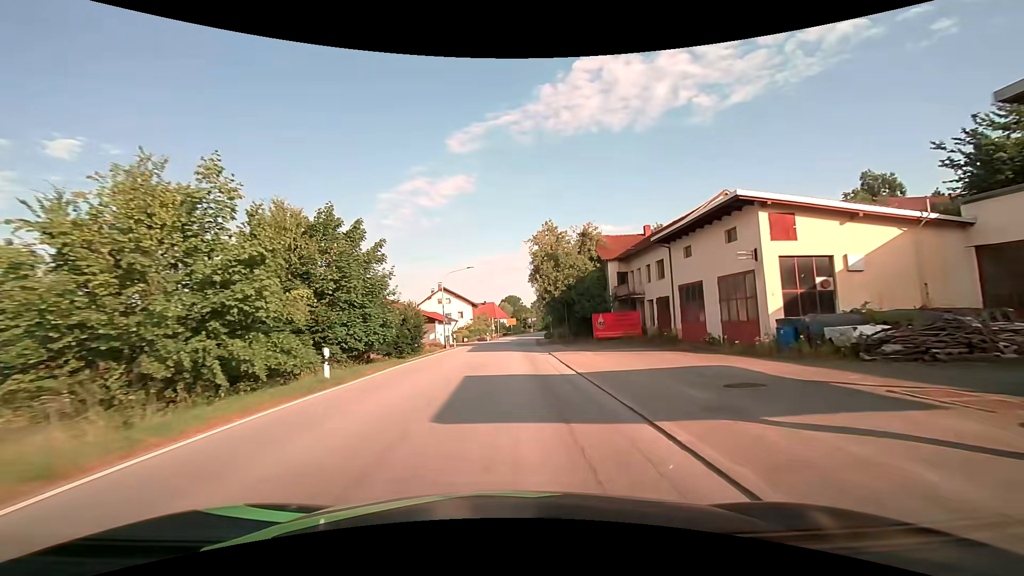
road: secondary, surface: asphalt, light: Day
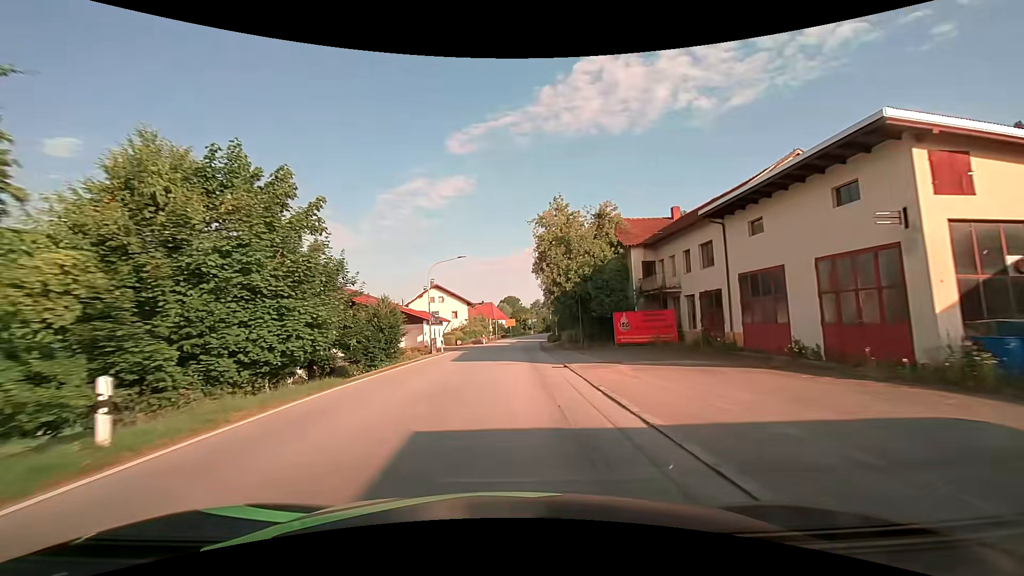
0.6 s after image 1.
(0.0, +7.6) m; 0°
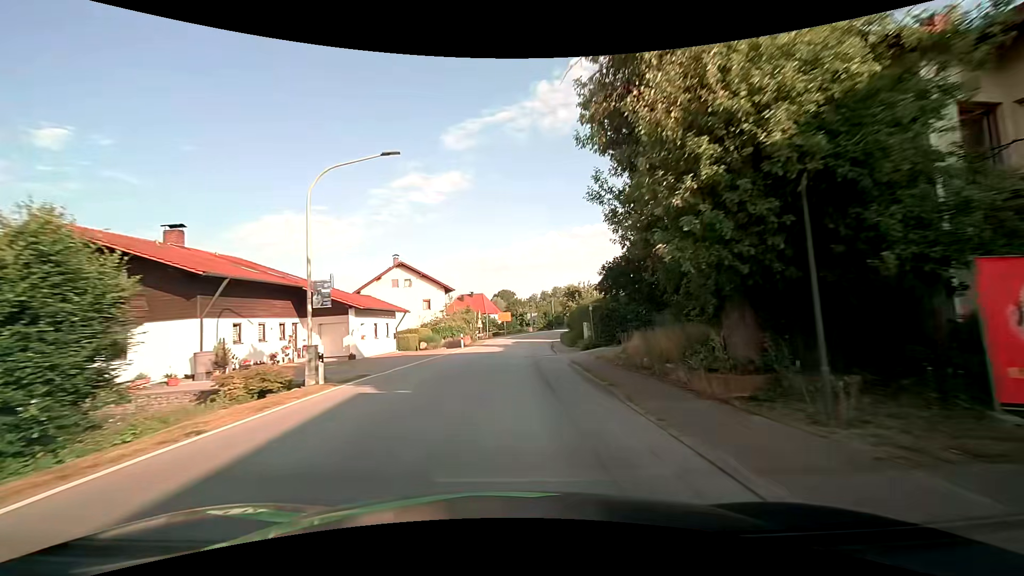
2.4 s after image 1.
(+0.1, +22.6) m; +1°
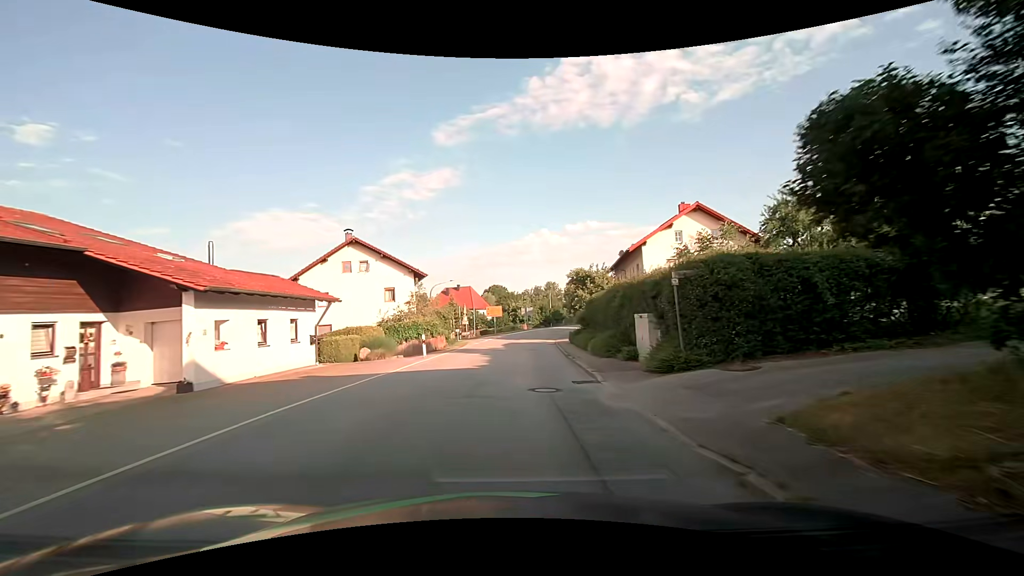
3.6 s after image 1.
(+0.1, +13.8) m; +1°
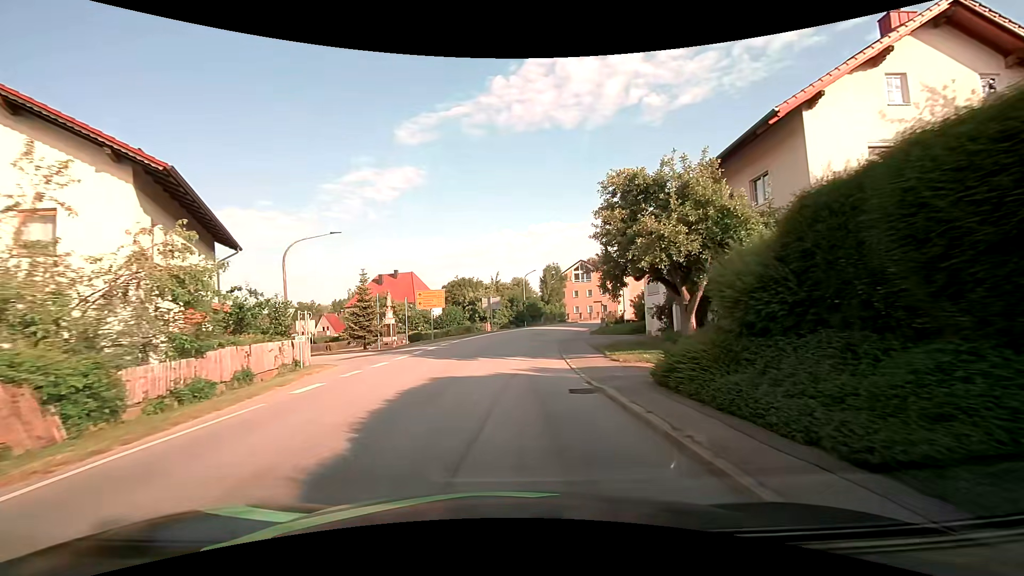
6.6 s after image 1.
(+1.0, +28.9) m; +4°
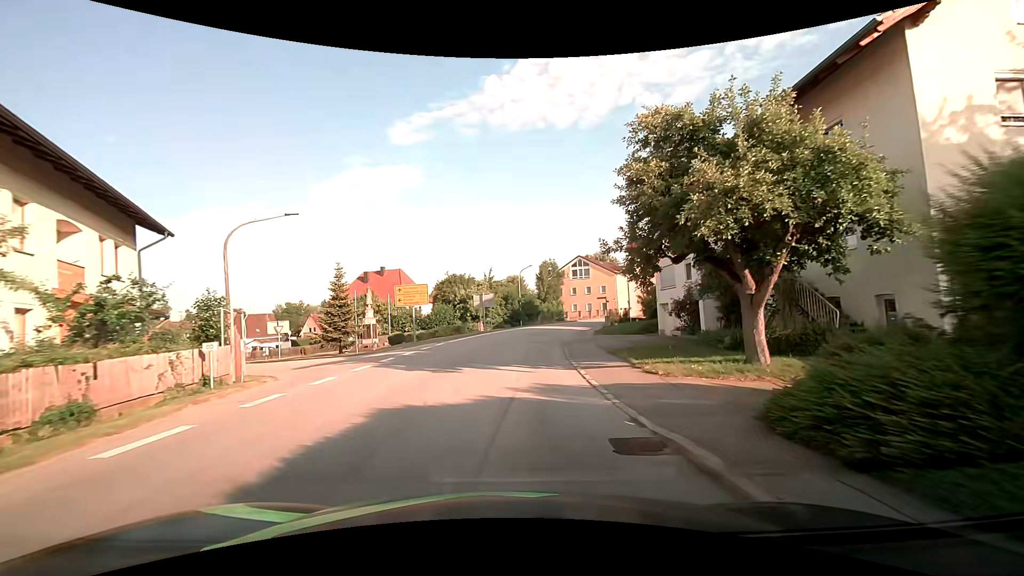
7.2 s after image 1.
(0.0, +4.7) m; +1°
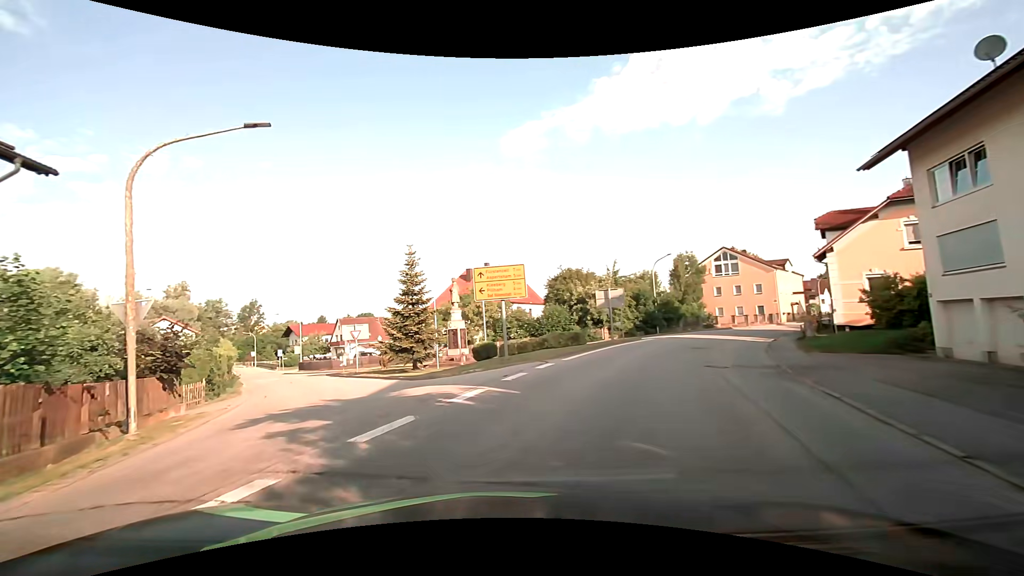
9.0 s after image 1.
(-0.9, +12.3) m; -14°
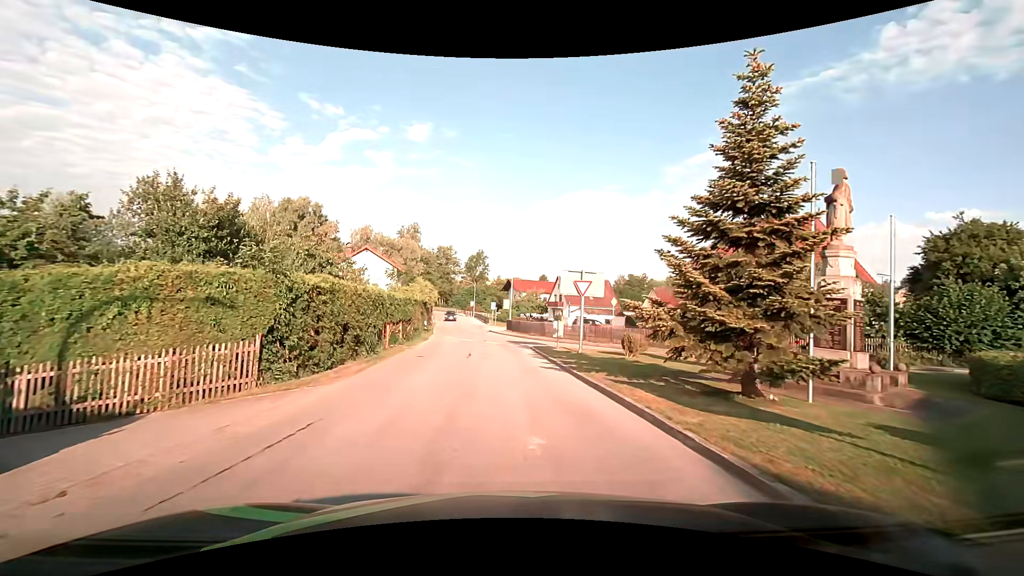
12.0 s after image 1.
(-4.7, +17.2) m; -24°
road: tertiary
